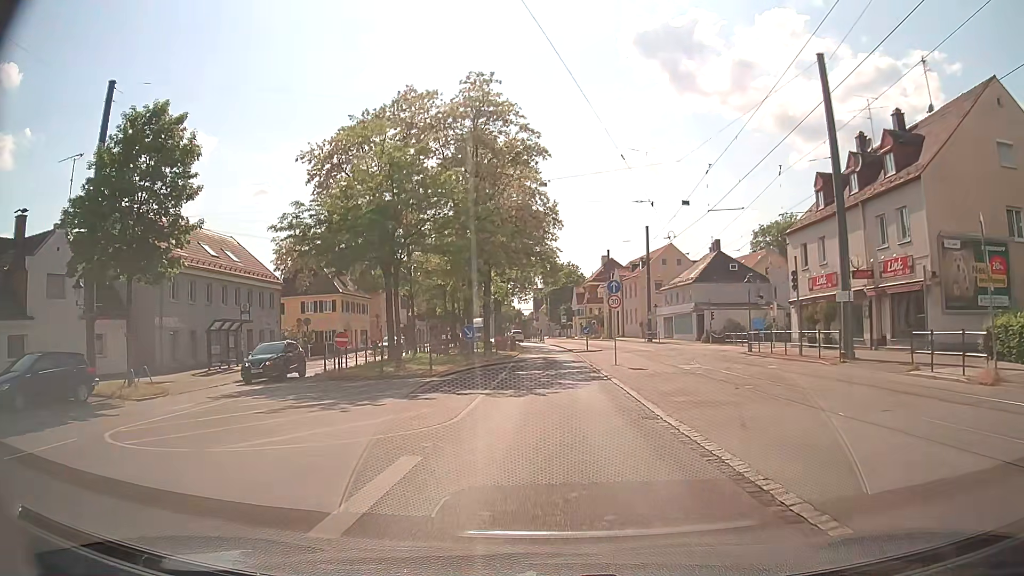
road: tertiary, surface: asphalt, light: Day
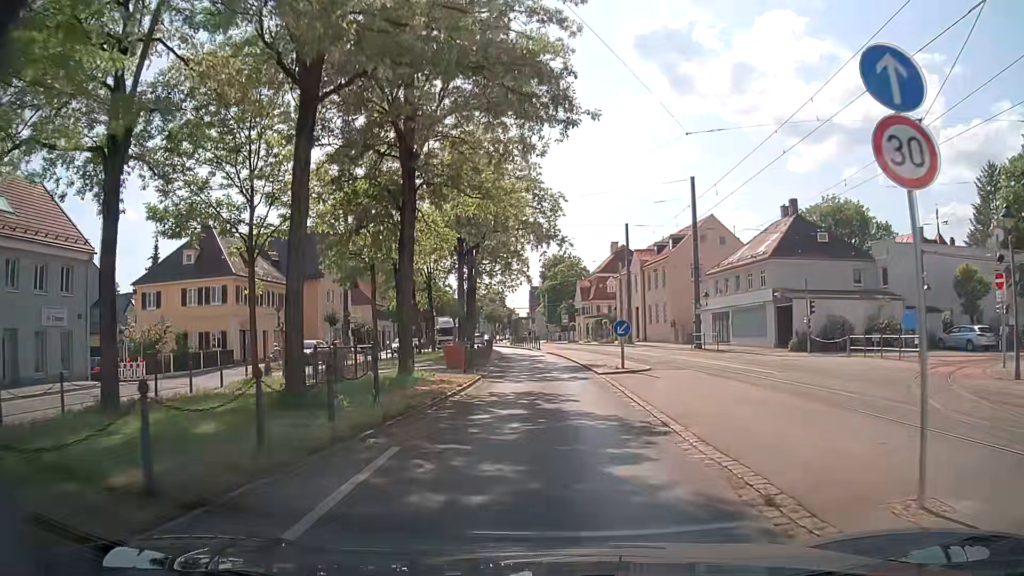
(+0.1, +23.5) m; 0°
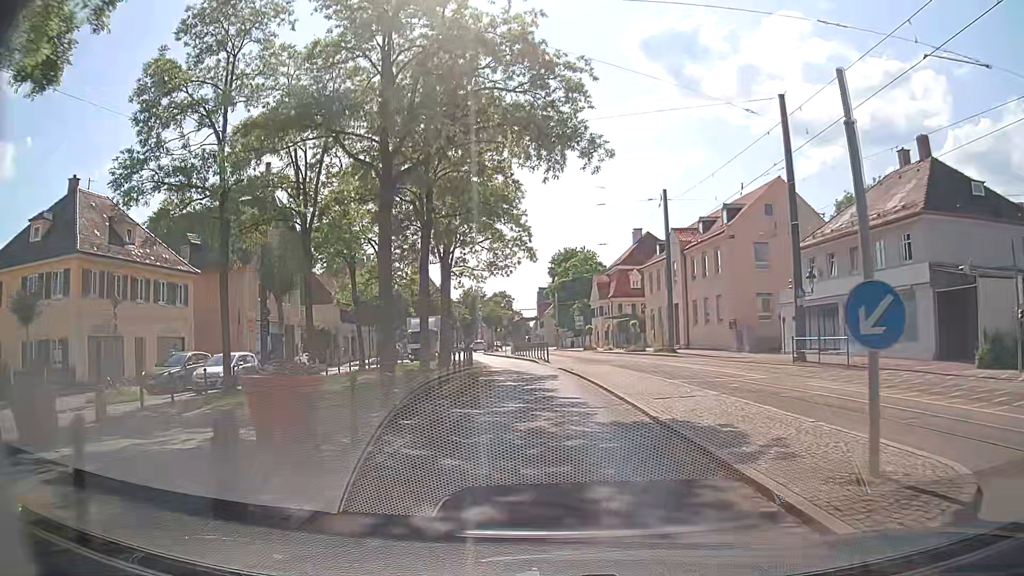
(+0.1, +17.8) m; +1°
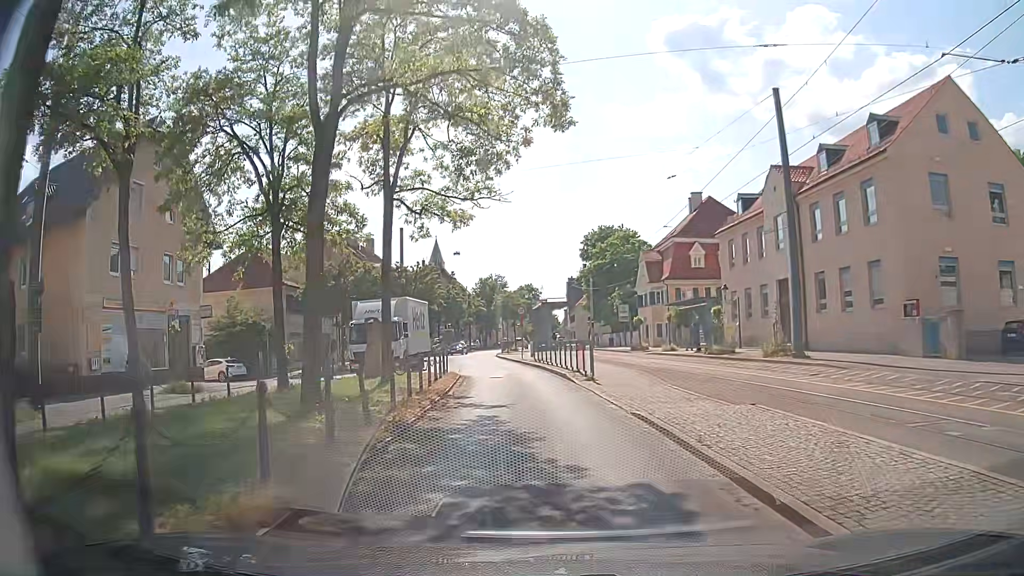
(-0.7, +20.5) m; -4°
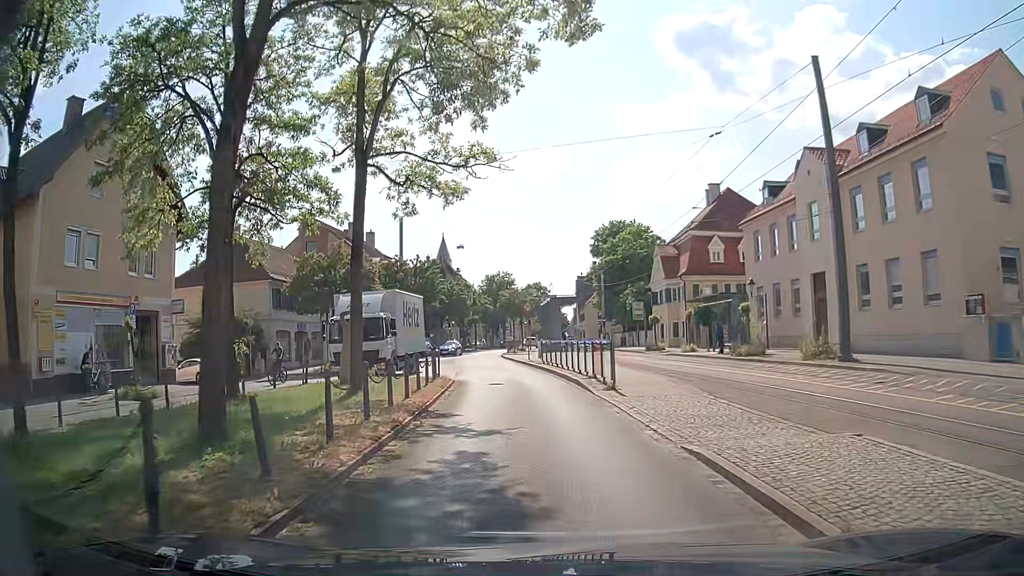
(0.0, +3.9) m; -1°
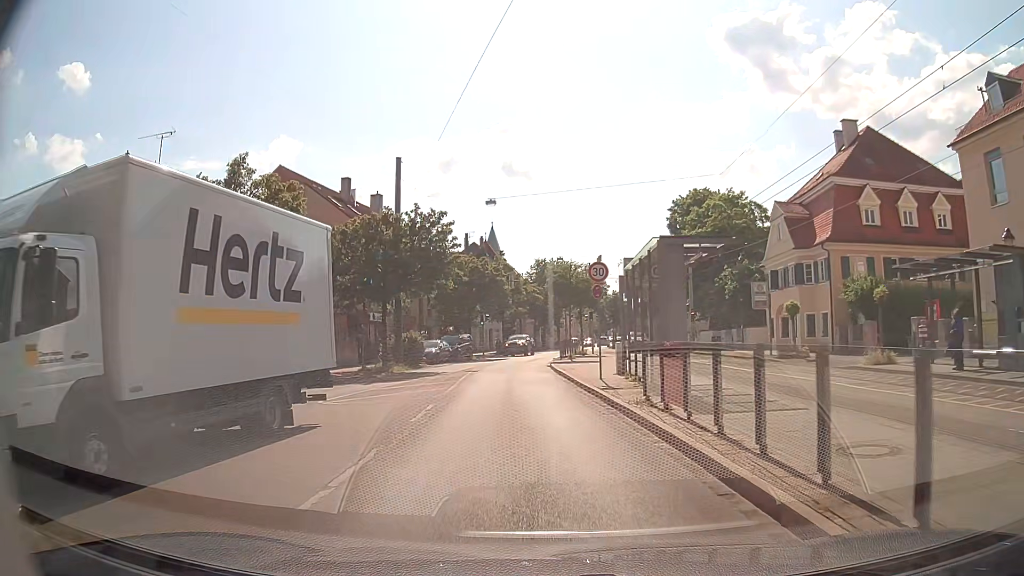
(-0.8, +20.5) m; -5°
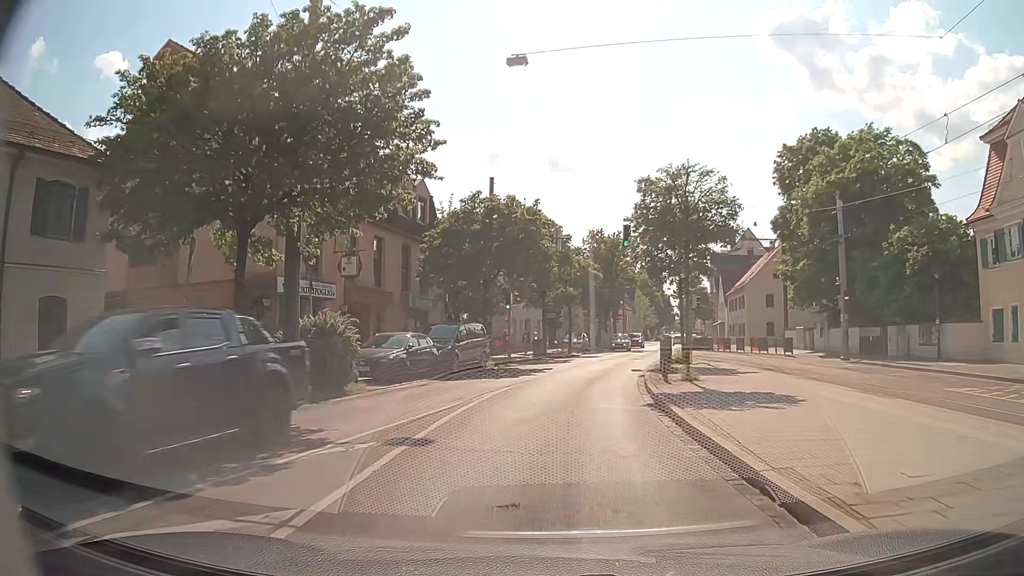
(-0.9, +22.1) m; -4°
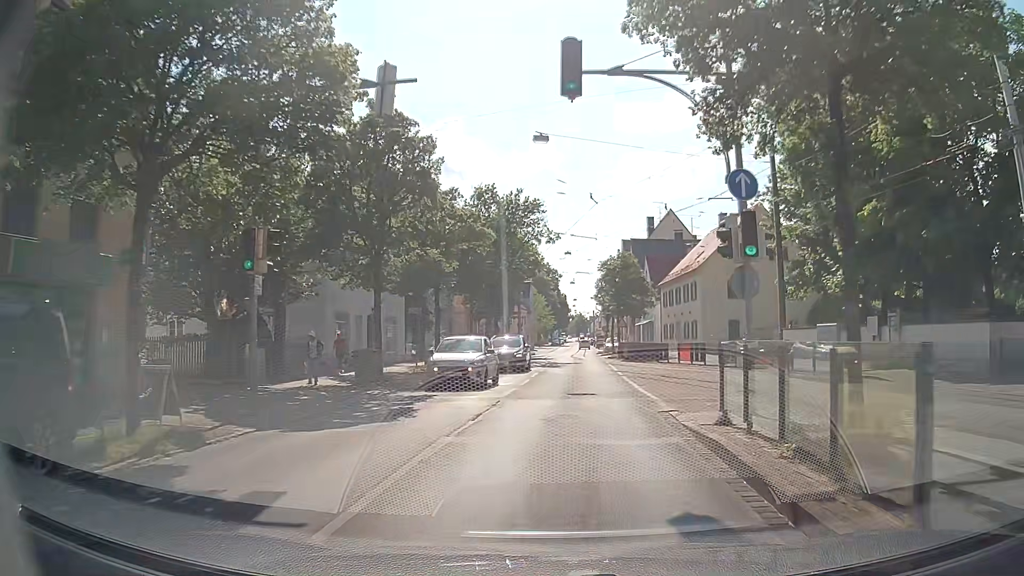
(+1.4, +21.7) m; +9°
(+1, +10) (+1, +20) (+2, +30) (+3, +40) (+3, +50) (+4, +60) (+5, +70) (+6, +80) (+7, +90) (+8, +100) m
